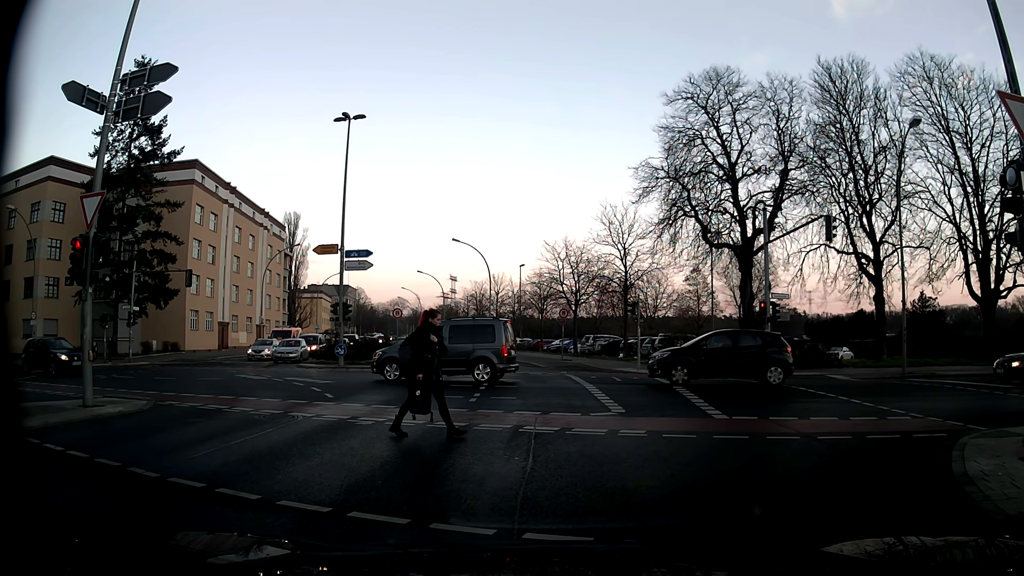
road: secondary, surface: asphalt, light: Day
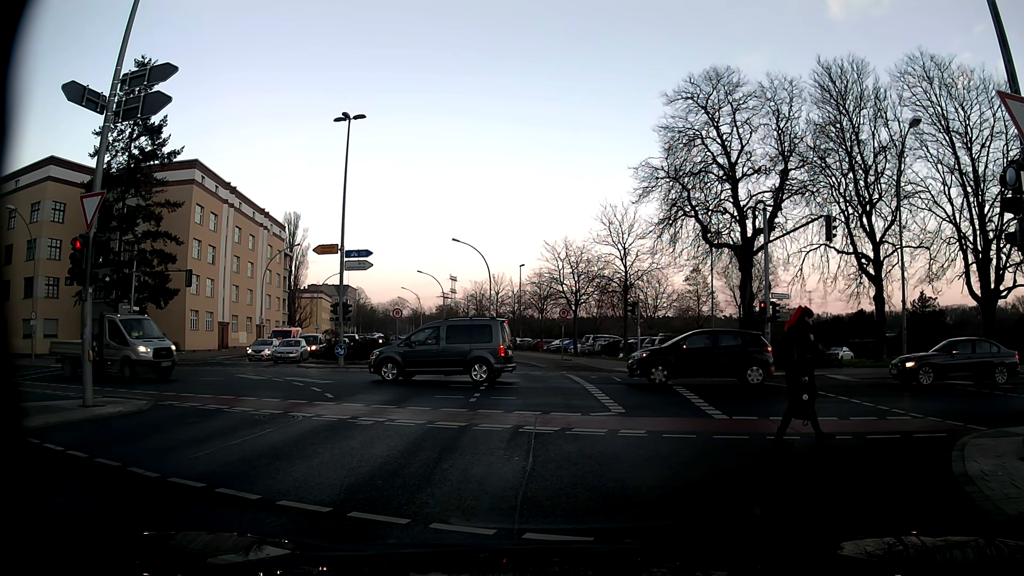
(0.0, 0.0) m; 0°
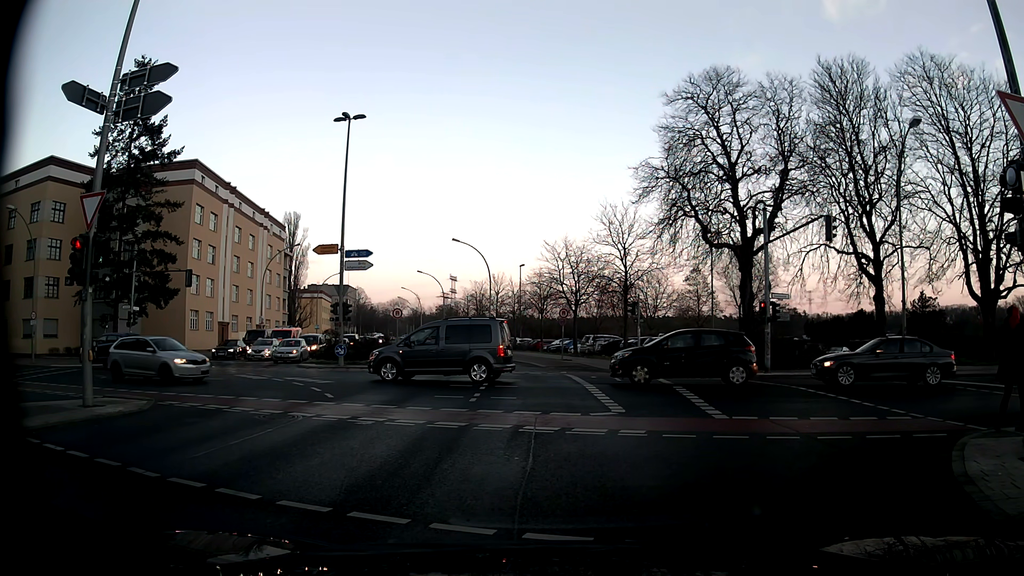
(0.0, 0.0) m; 0°
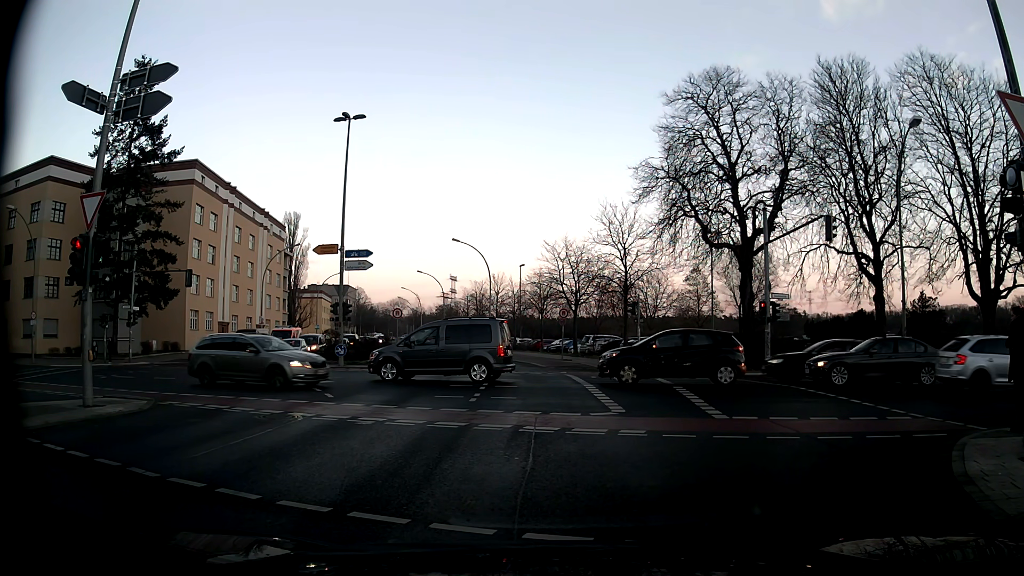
(0.0, 0.0) m; 0°
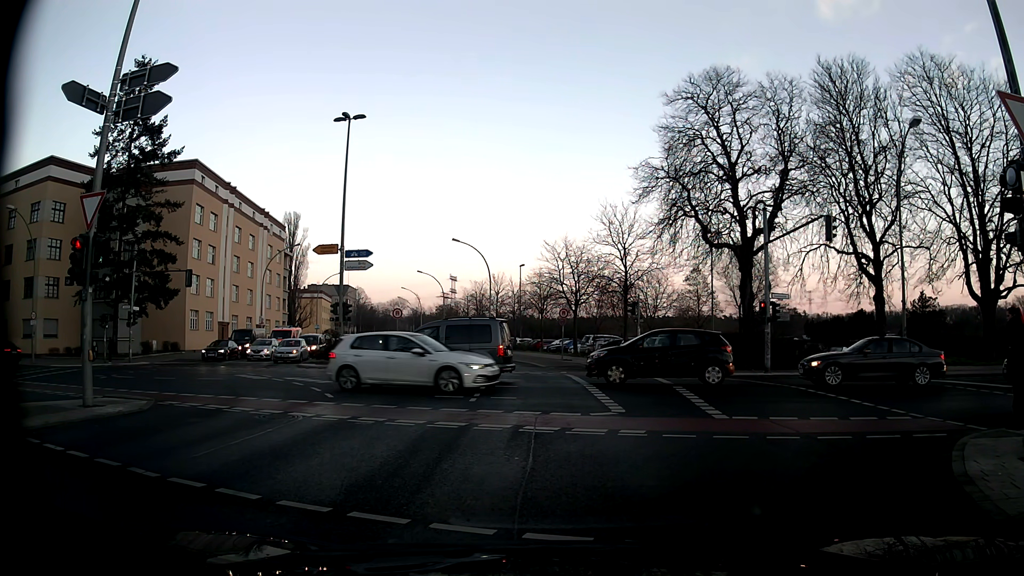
(0.0, 0.0) m; 0°
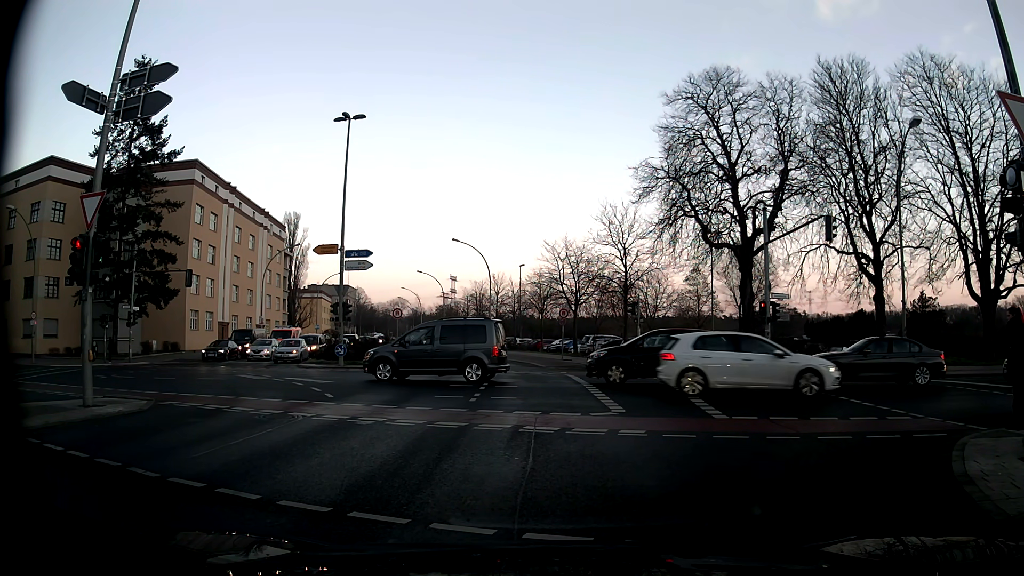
(0.0, 0.0) m; 0°
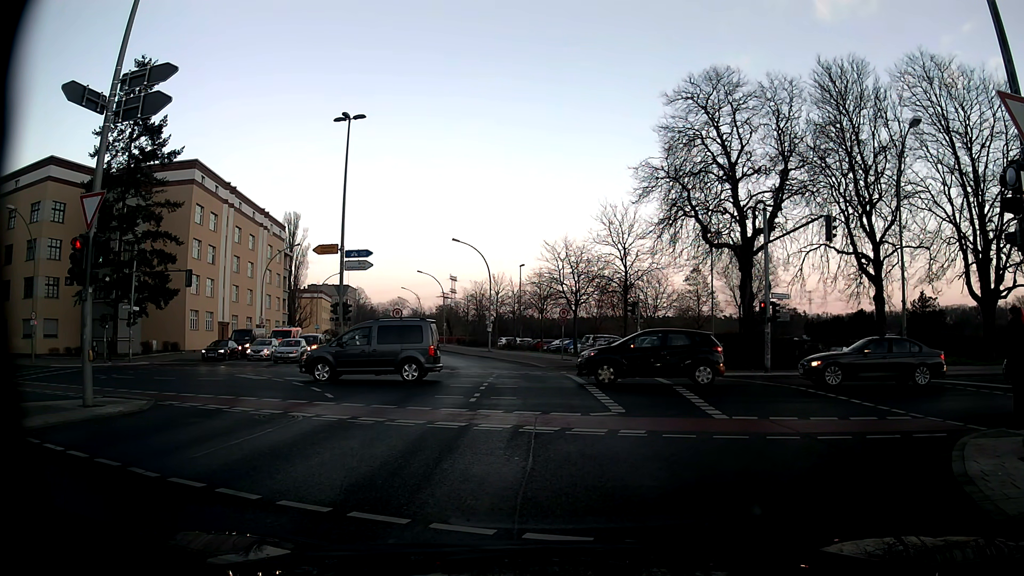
(0.0, 0.0) m; 0°
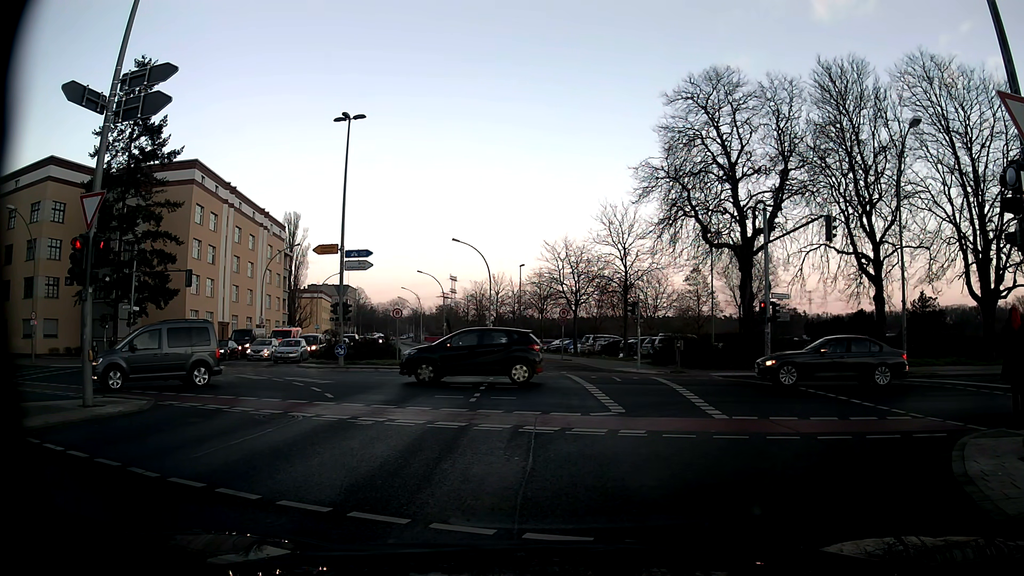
(0.0, 0.0) m; 0°
